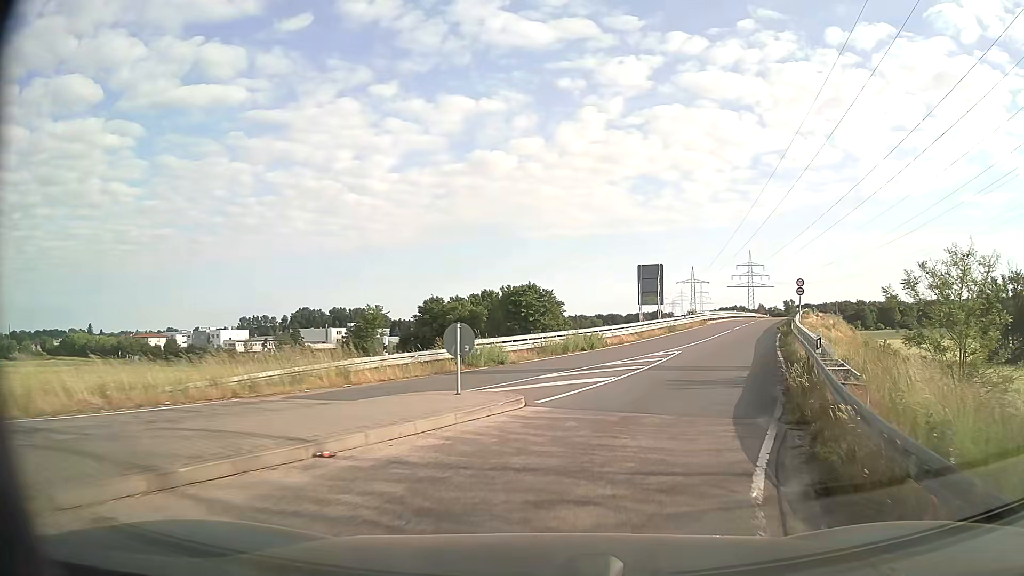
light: Day
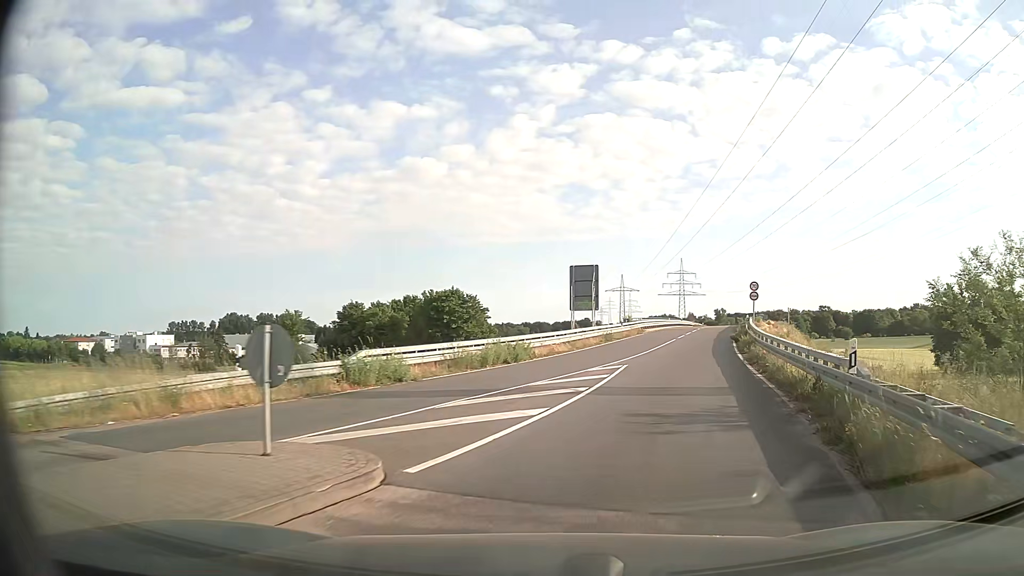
(+0.3, +5.5) m; +6°
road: secondary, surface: asphalt
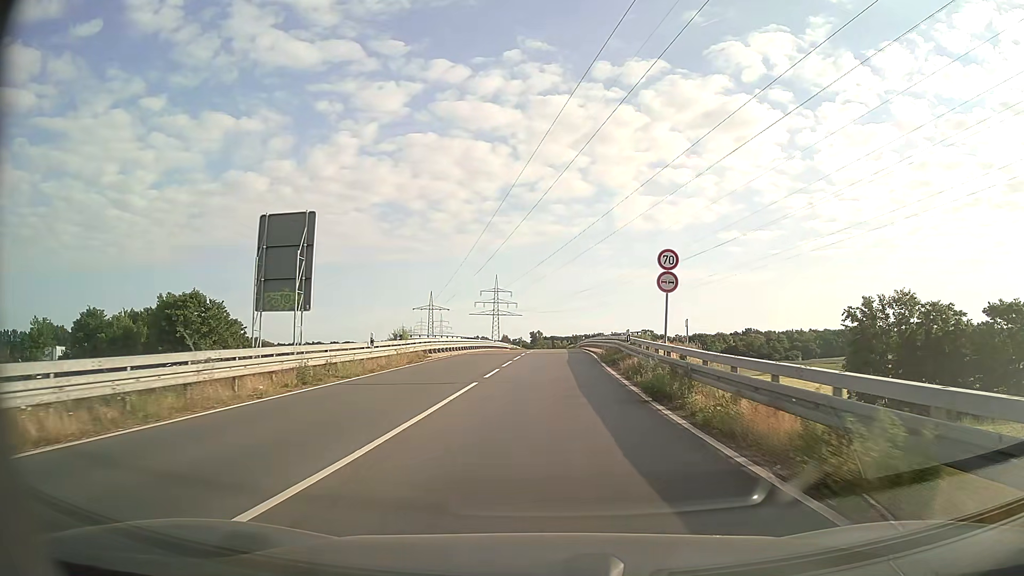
(+4.7, +25.0) m; +15°
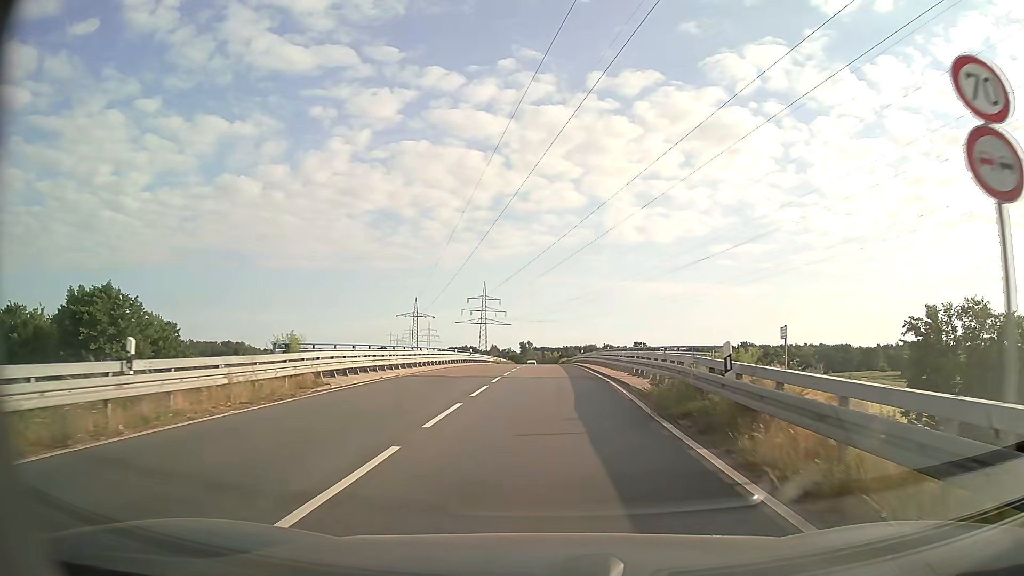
(+0.2, +14.9) m; +1°
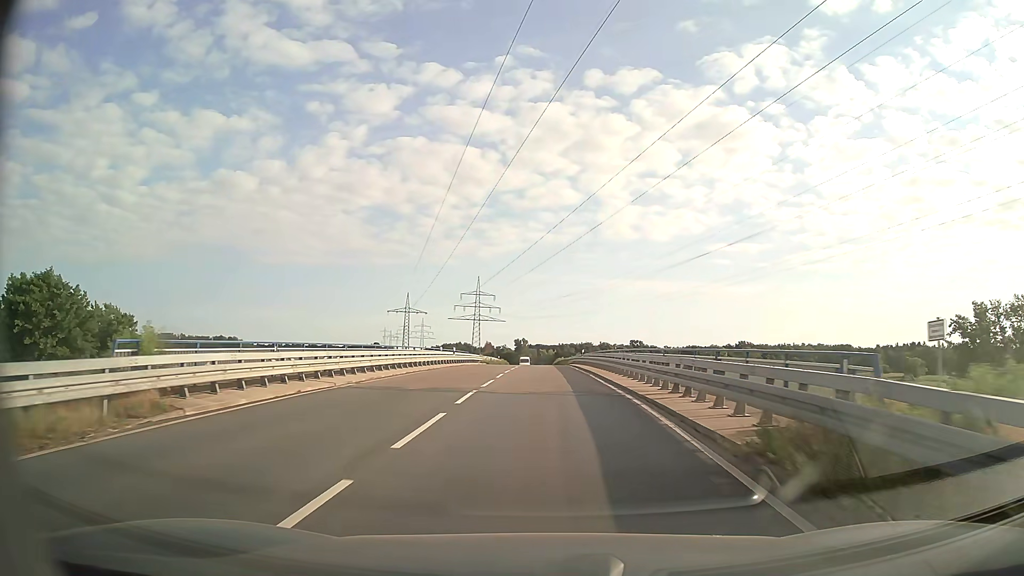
(0.0, +8.0) m; 0°
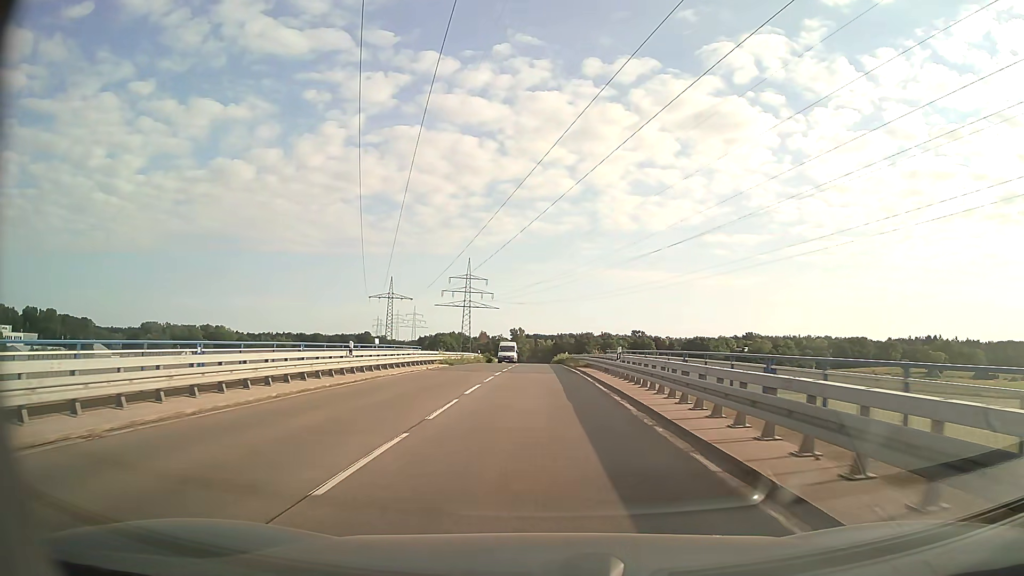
(+0.1, +26.5) m; 0°
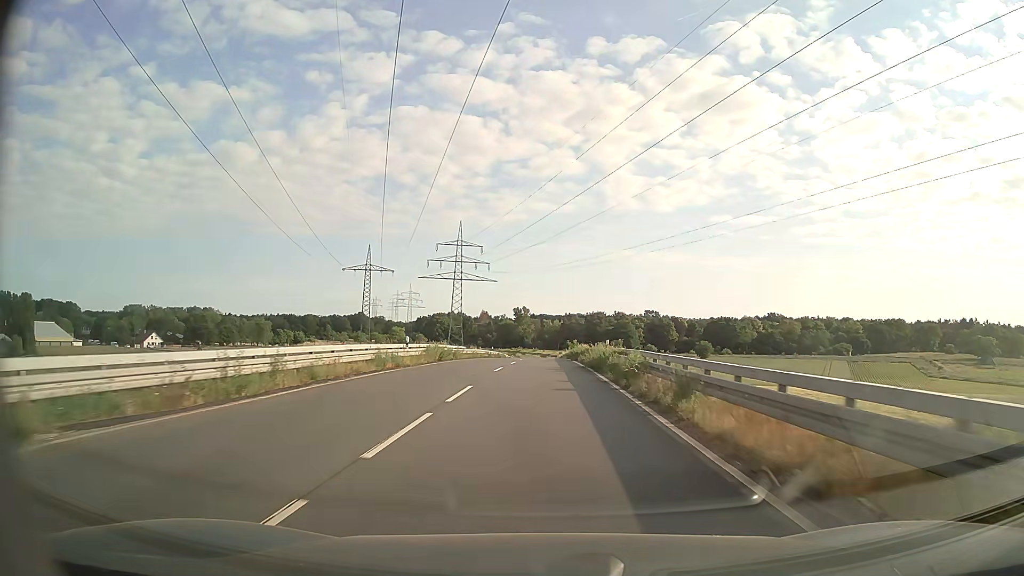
(-0.1, +40.1) m; 0°
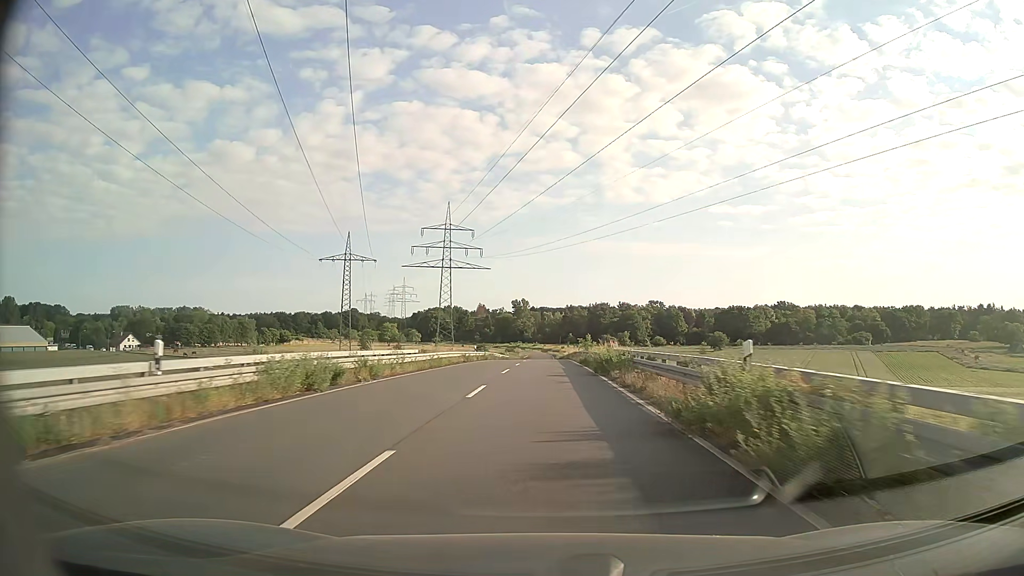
(0.0, +21.1) m; 0°
(0, +10) (0, +20) (0, +30) (0, +40) (0, +50) (0, +60) (0, +70) (0, +80) (0, +90) (0, +100) m
